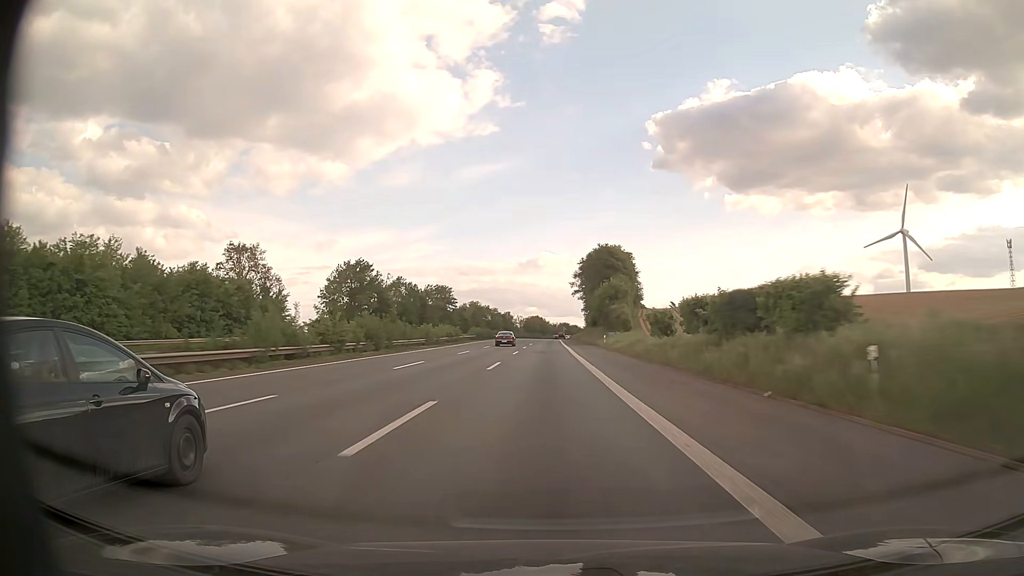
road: motorway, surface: asphalt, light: Day
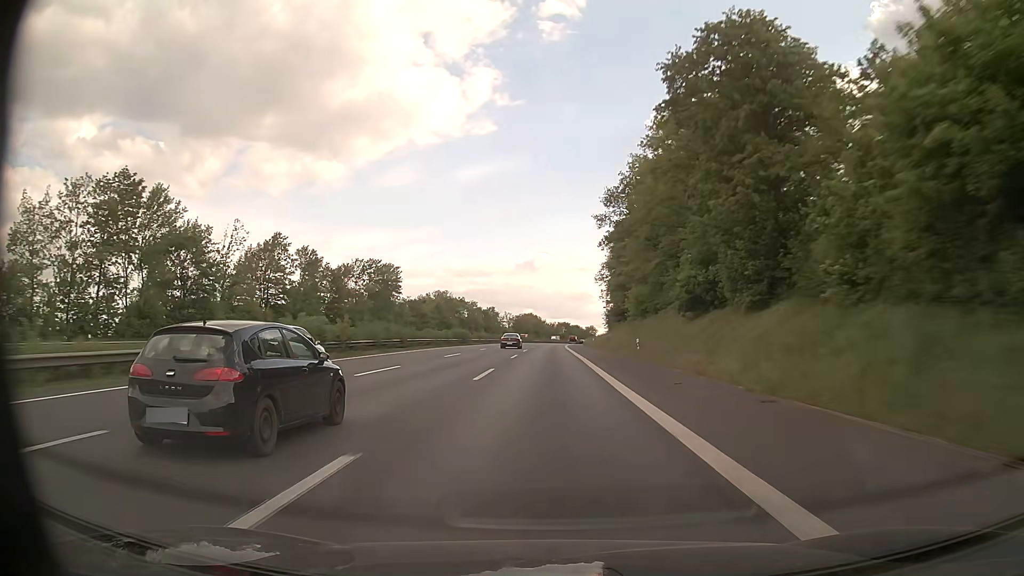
(0.0, +76.5) m; 0°
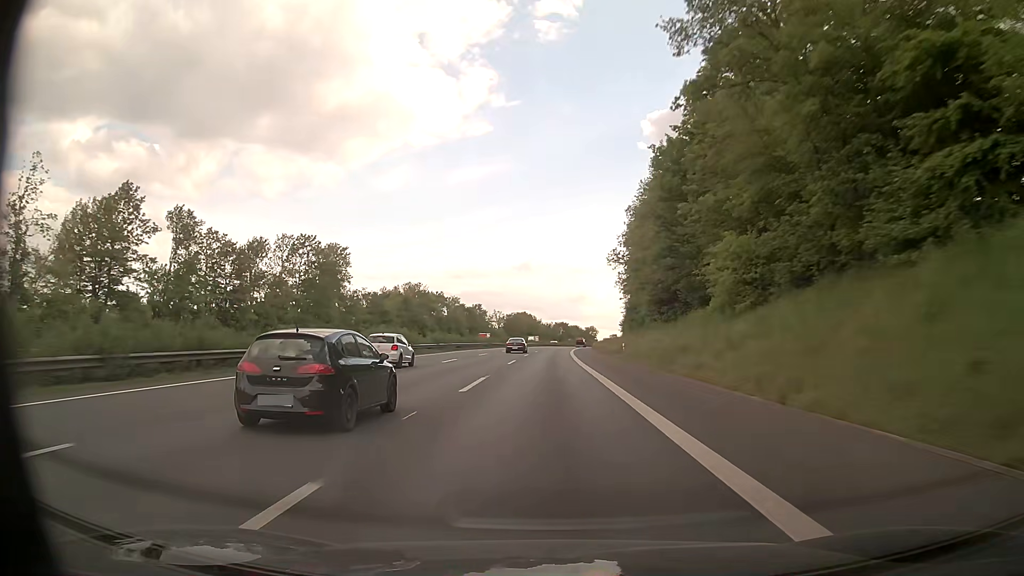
(0.0, +36.9) m; 0°
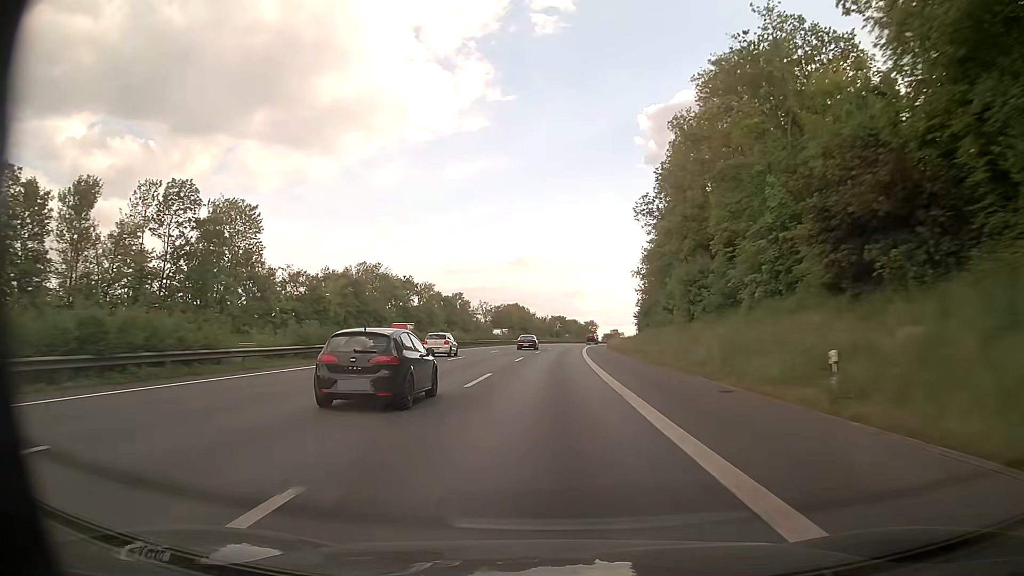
(+0.1, +36.3) m; 0°
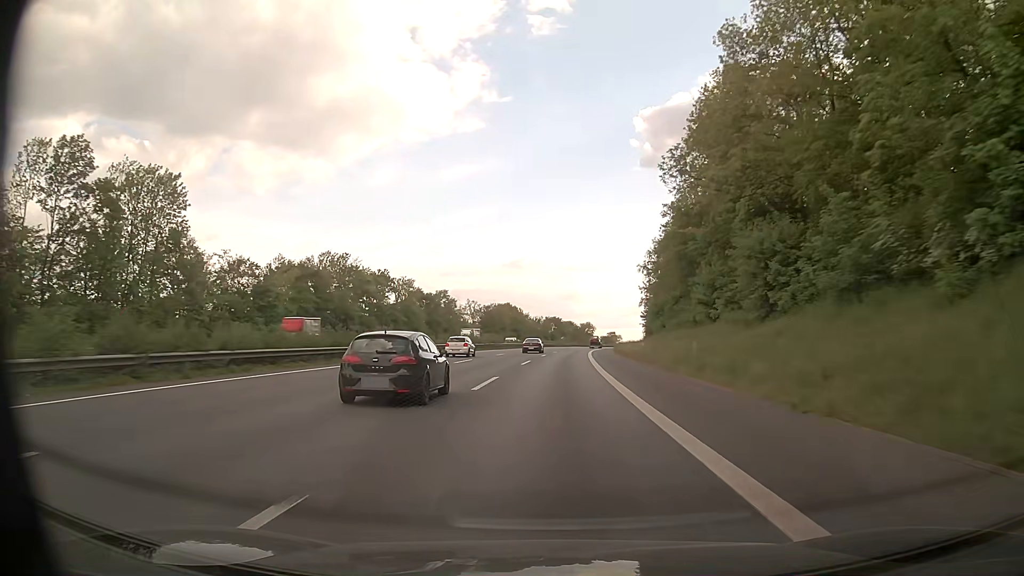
(+0.1, +18.1) m; 0°
(0, +10) (0, +20) (0, +30) (+1, +40) (+1, +50) (+2, +60) (+2, +70) (+3, +80) (+4, +90) (+5, +100) m
